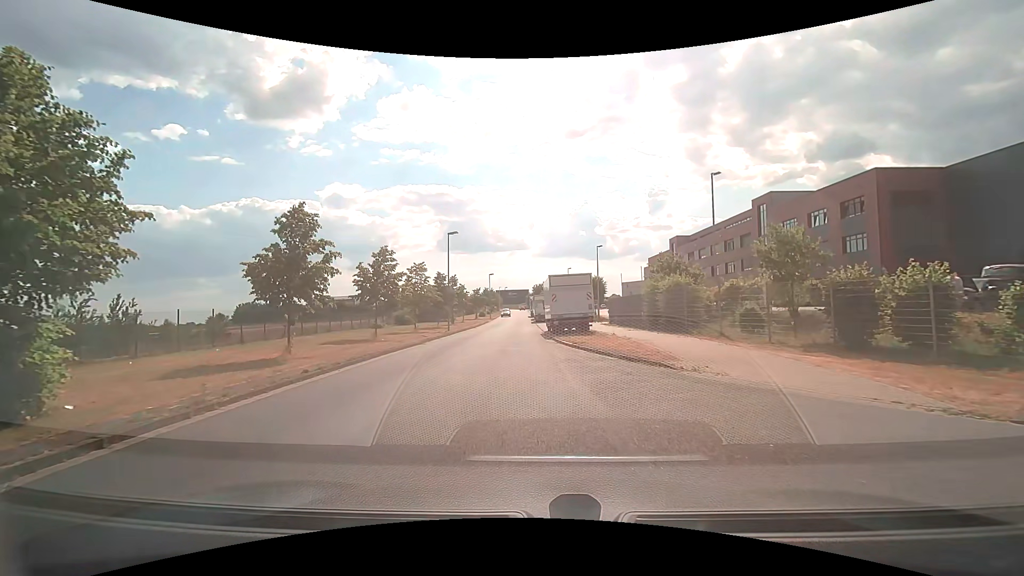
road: residential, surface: asphalt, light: Day
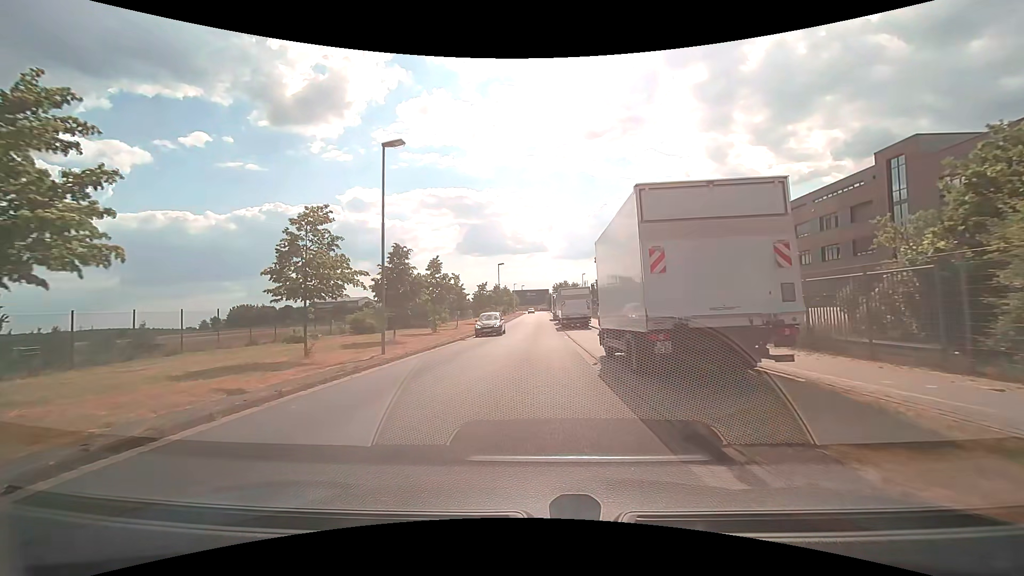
(-0.5, +21.1) m; -3°
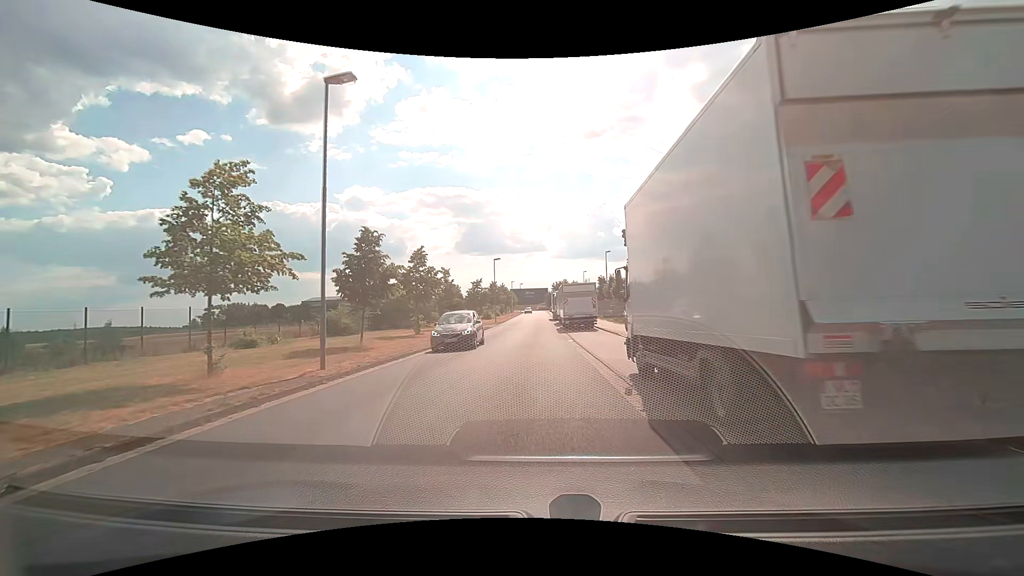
(0.0, +5.0) m; +1°
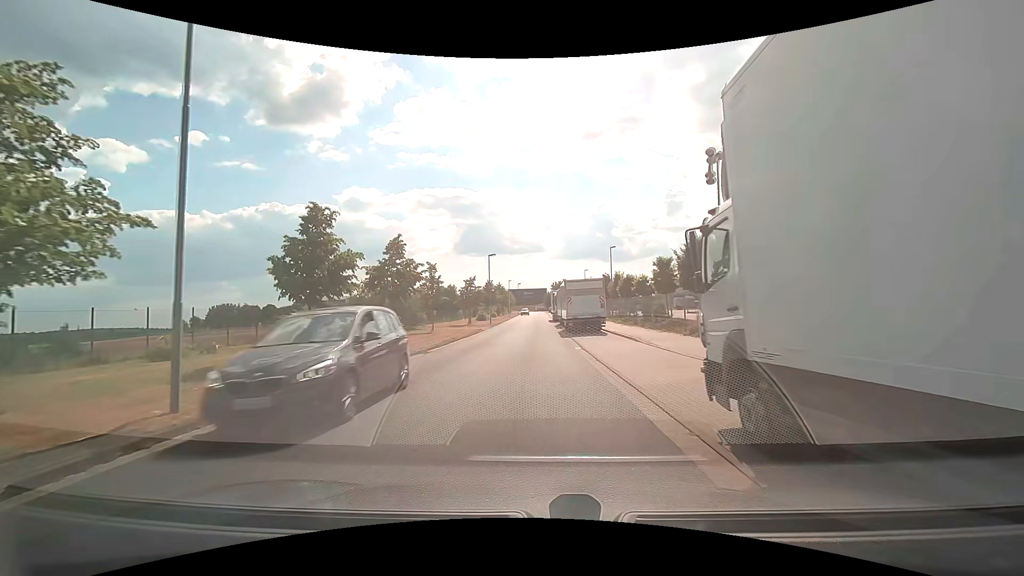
(0.0, +5.2) m; -2°
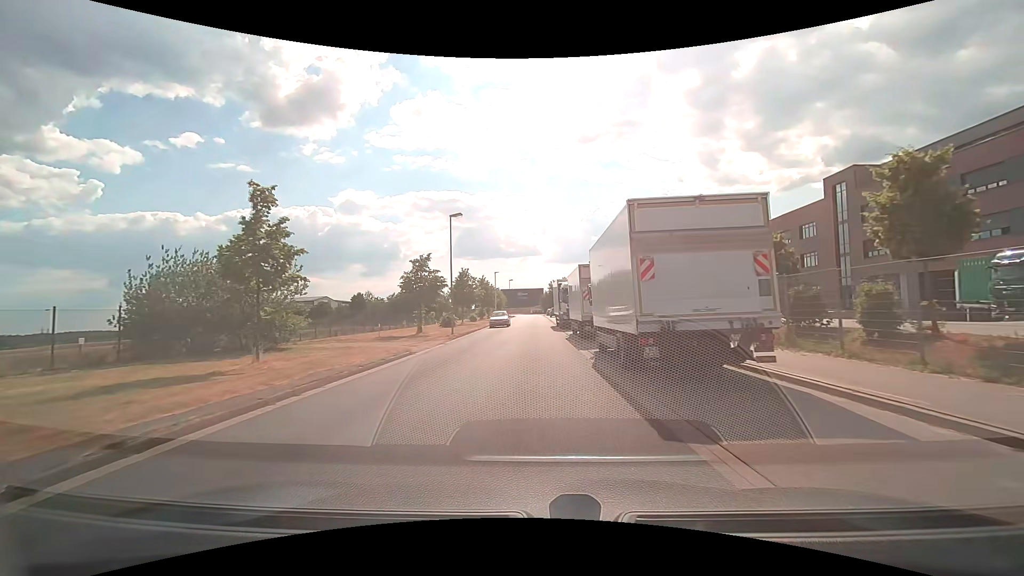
(+0.7, +23.2) m; +2°
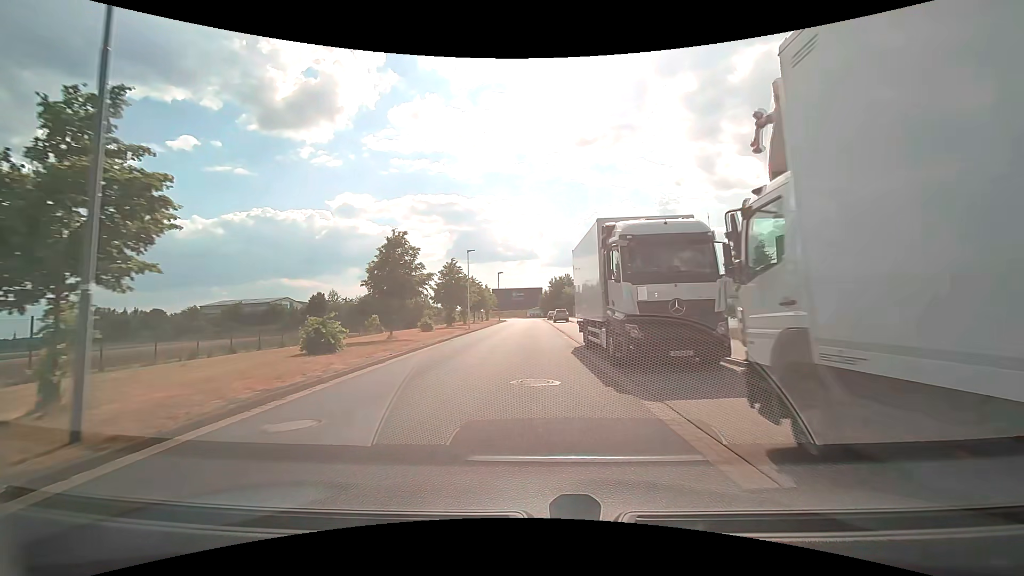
(+0.3, +26.0) m; 0°
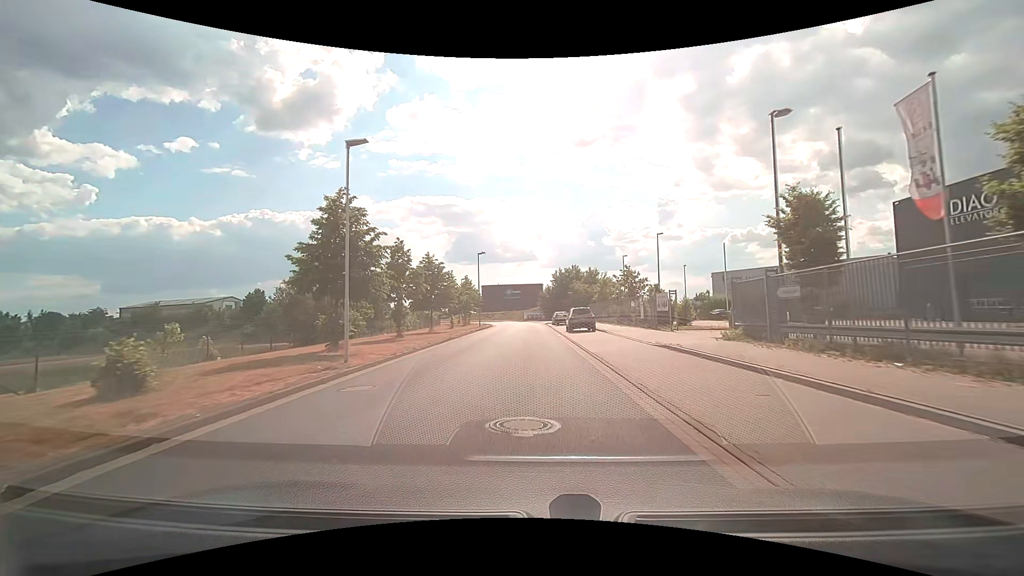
(+0.2, +27.0) m; +1°
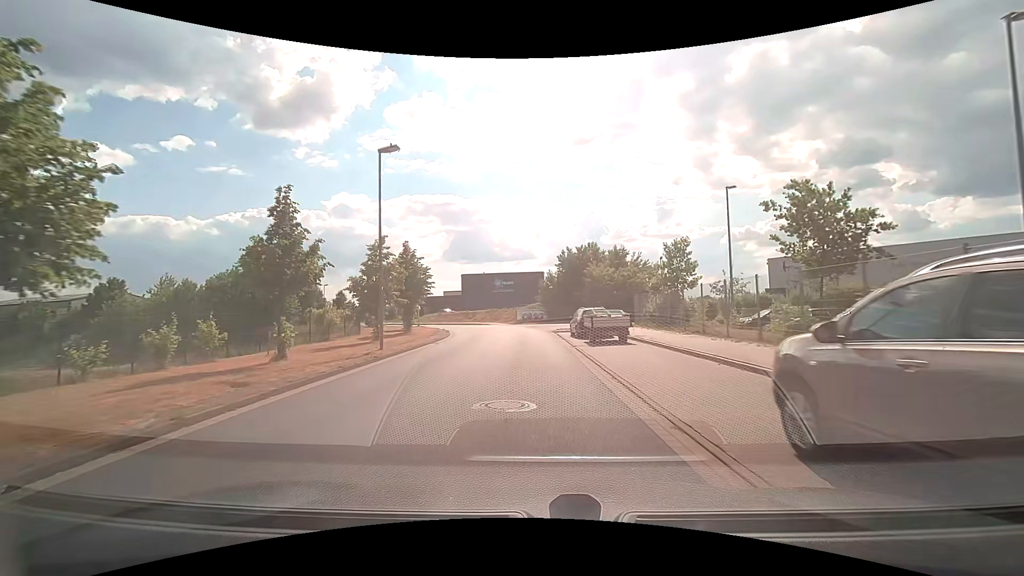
(+0.1, +32.3) m; 0°
(0, +10) (0, +20) (0, +30) (0, +40) (-2, +50) (-6, +59) (-11, +67) (-18, +75) (-24, +83) (-30, +91) m
